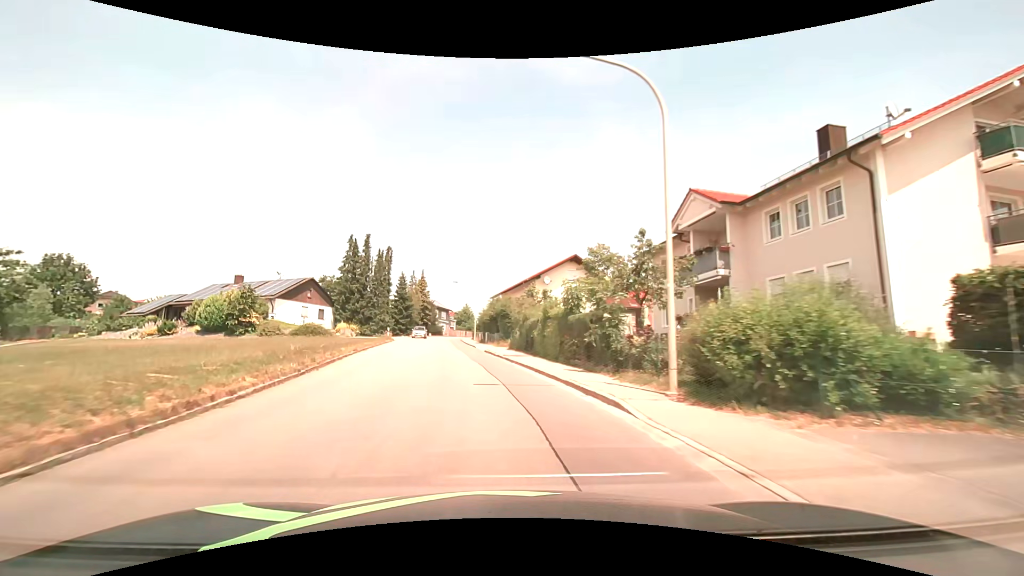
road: tertiary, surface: asphalt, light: Day
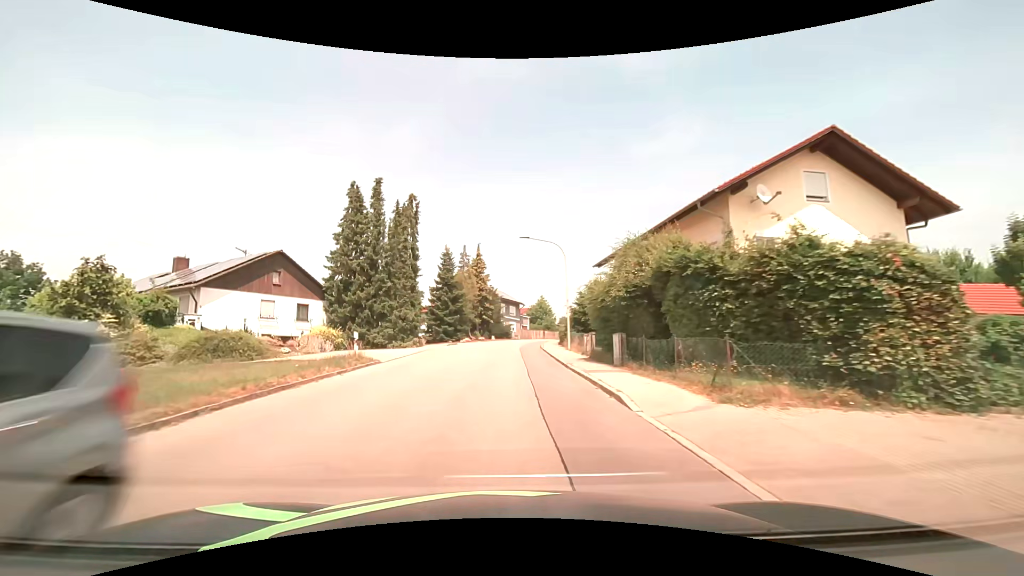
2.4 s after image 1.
(-2.9, +30.2) m; -8°
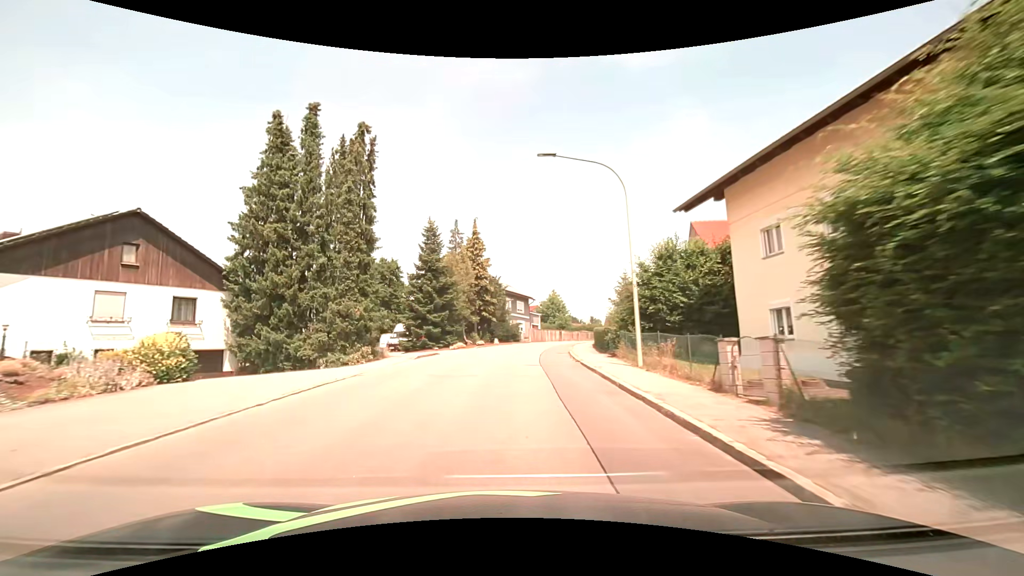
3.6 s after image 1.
(-0.1, +15.3) m; 0°
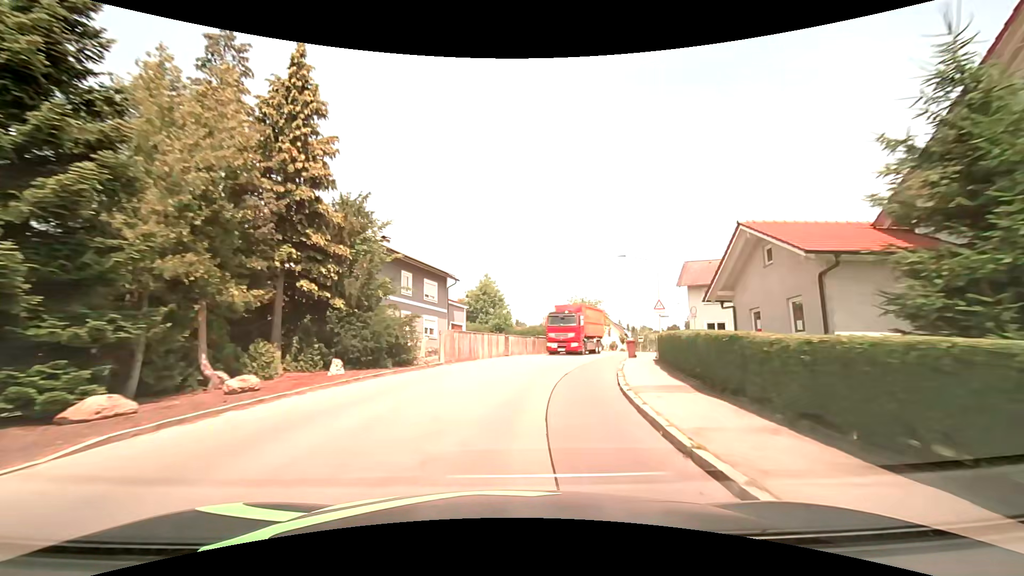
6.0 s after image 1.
(+1.5, +30.5) m; +9°
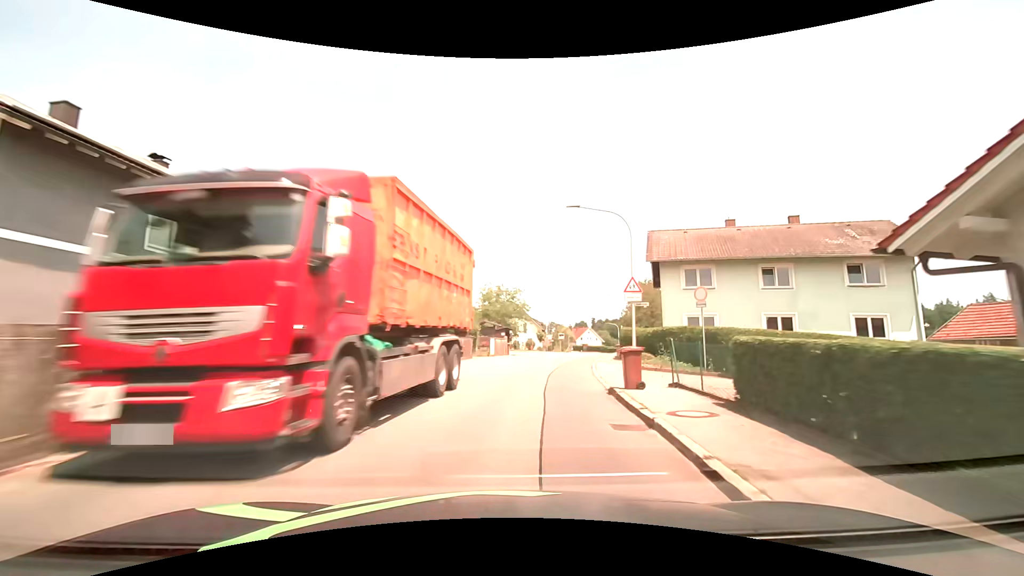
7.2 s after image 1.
(+1.3, +15.1) m; +10°
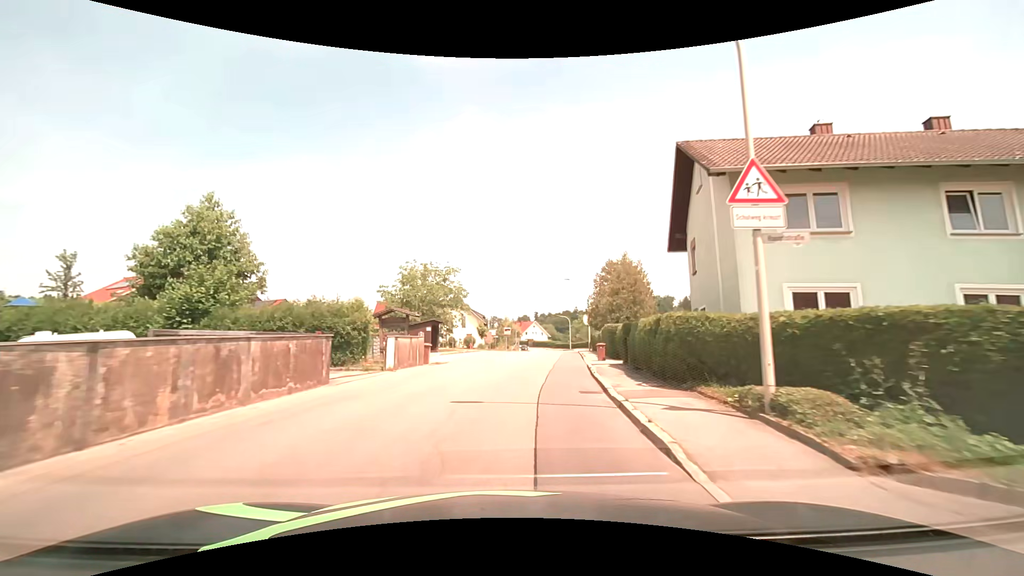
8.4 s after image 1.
(+1.1, +15.3) m; +7°
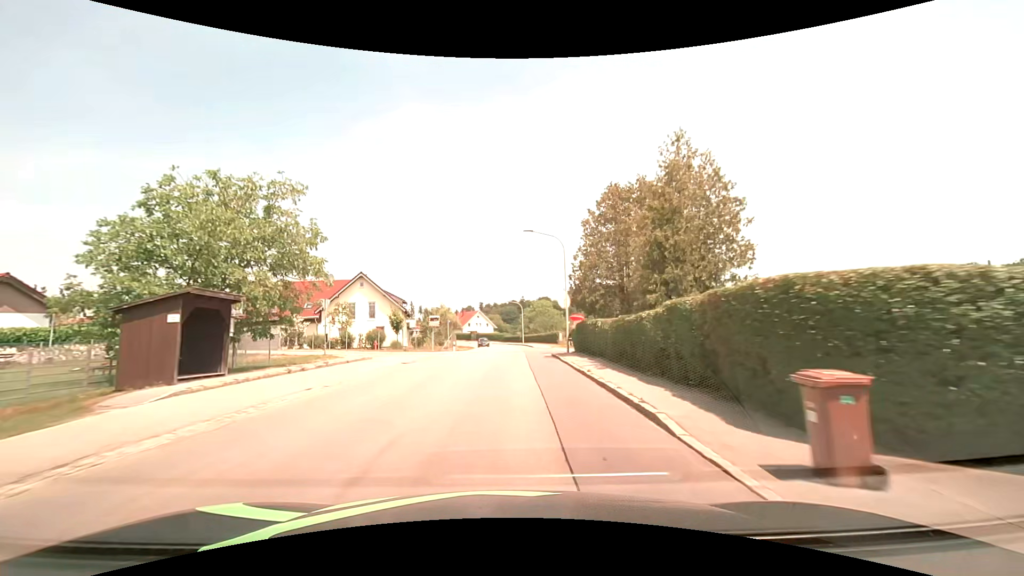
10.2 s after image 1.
(+1.9, +23.1) m; +8°
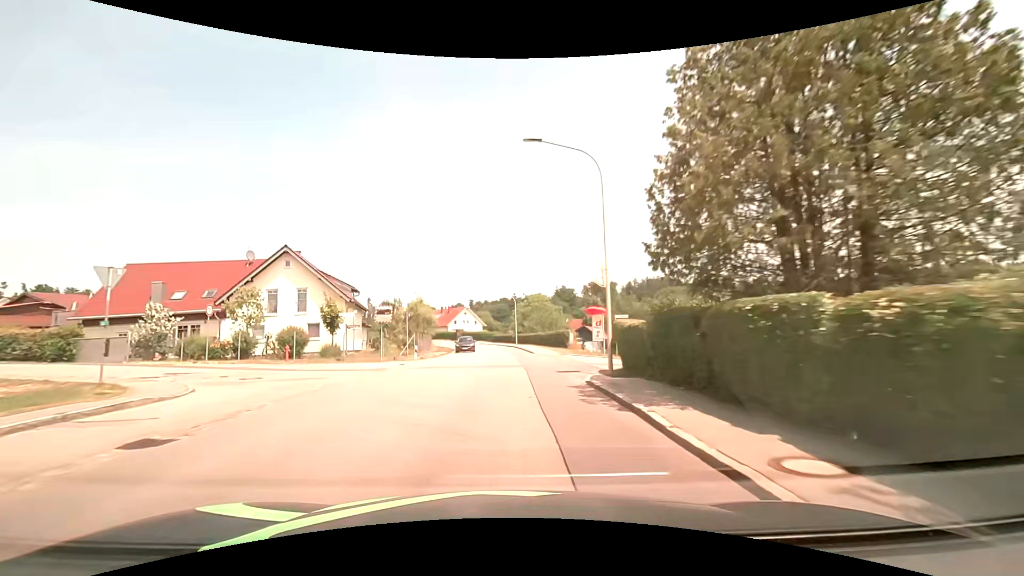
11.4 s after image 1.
(+0.1, +15.5) m; +1°
(0, +10) (0, +20) (-1, +30) (-1, +40) (-1, +50) (-2, +60) (-3, +70) (-4, +80) (-6, +90) (-9, +99) m
